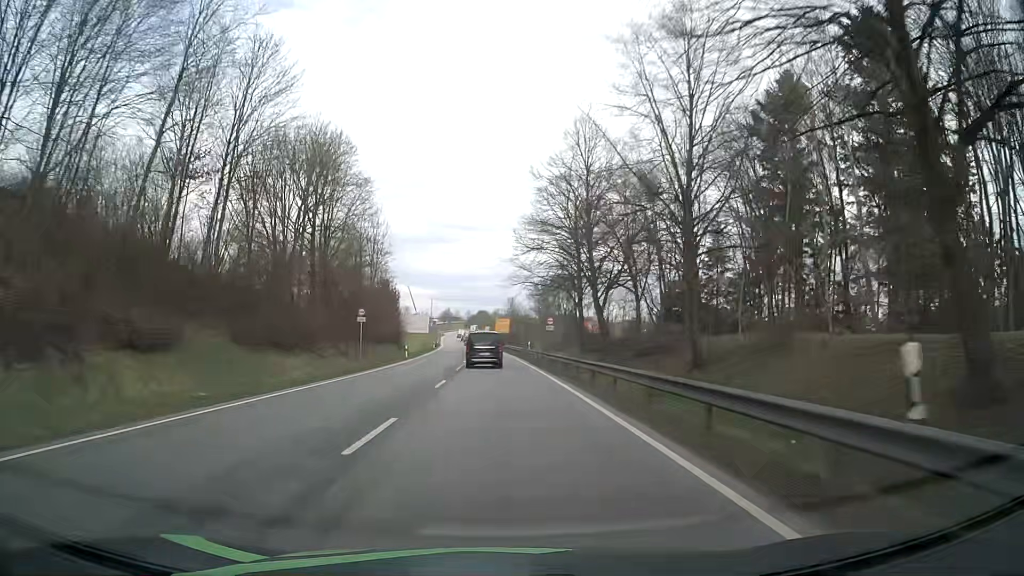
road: primary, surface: asphalt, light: Day
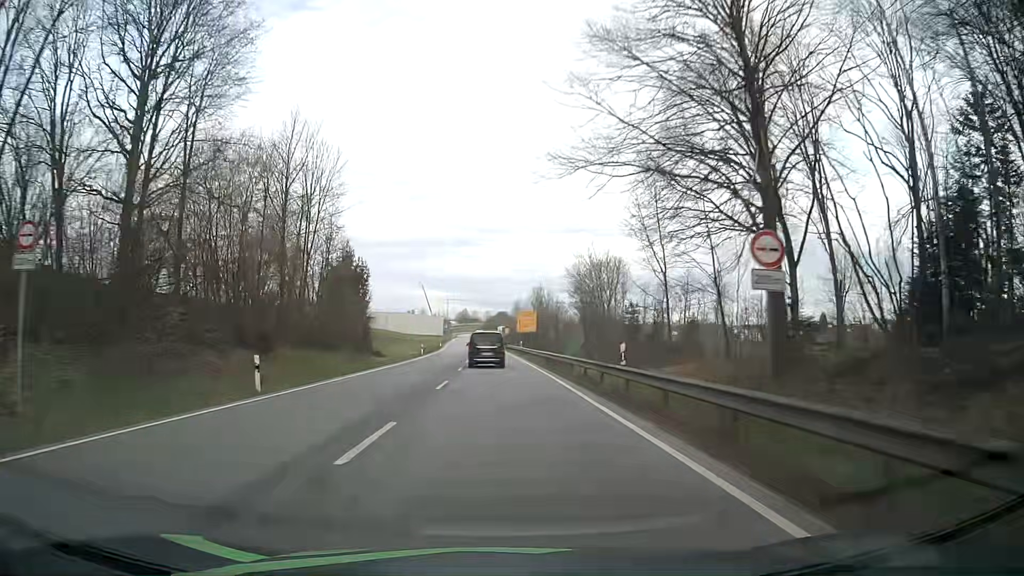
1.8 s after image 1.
(-0.5, +36.9) m; -2°
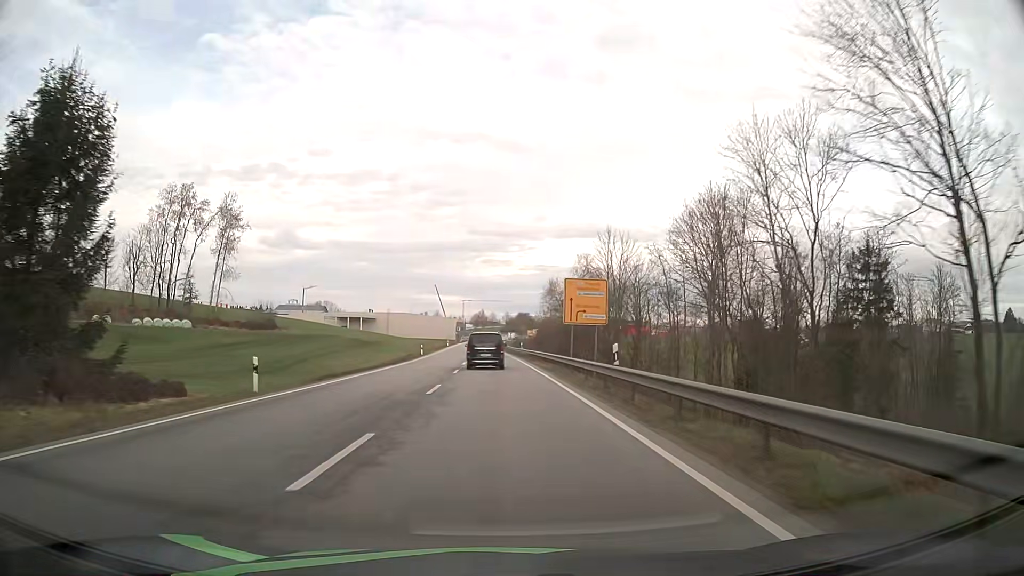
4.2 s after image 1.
(-0.8, +49.7) m; -2°
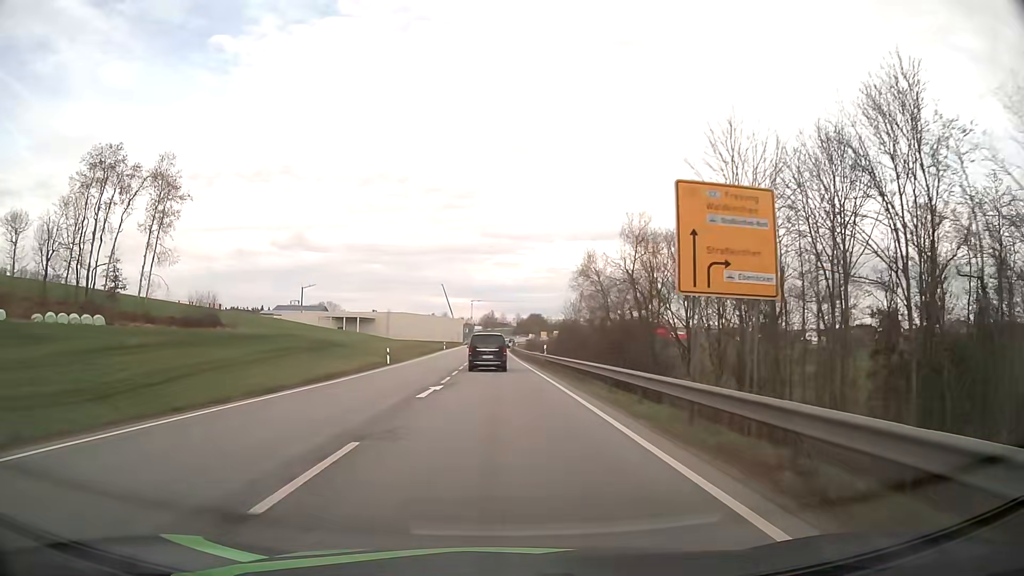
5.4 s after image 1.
(-0.1, +25.0) m; -1°
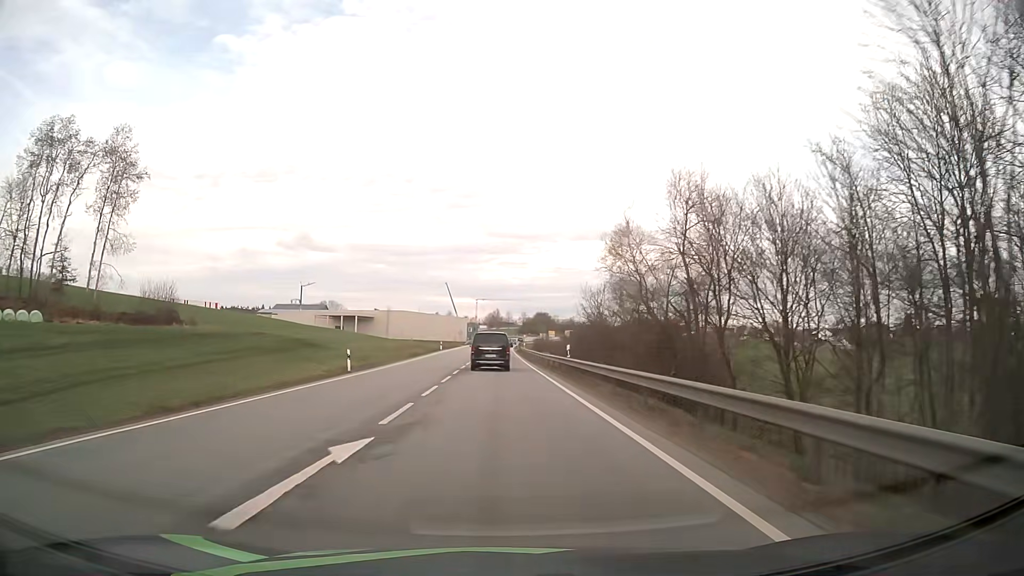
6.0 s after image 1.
(0.0, +12.5) m; 0°
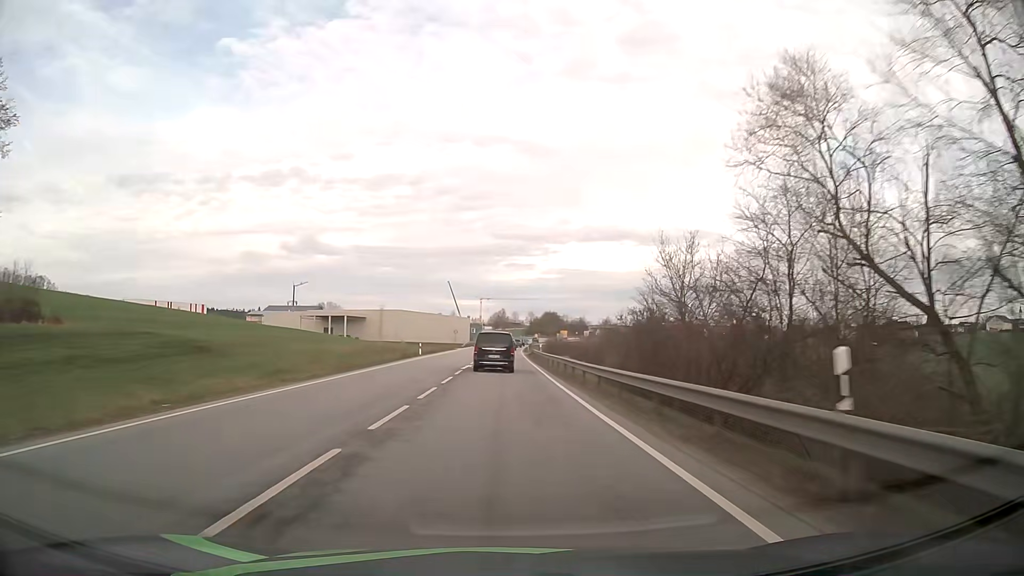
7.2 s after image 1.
(-0.2, +25.0) m; -1°
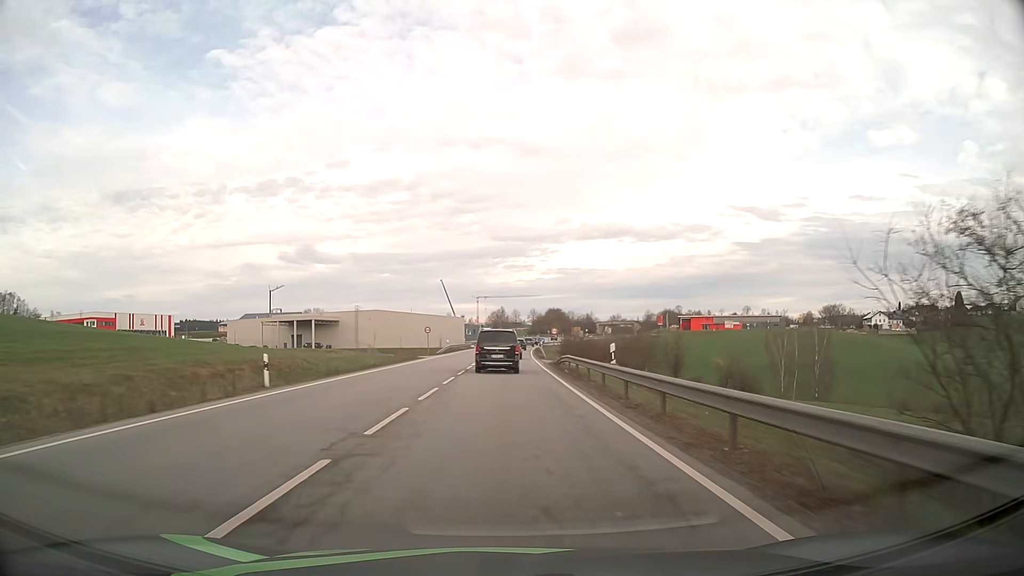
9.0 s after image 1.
(-0.1, +36.9) m; 0°
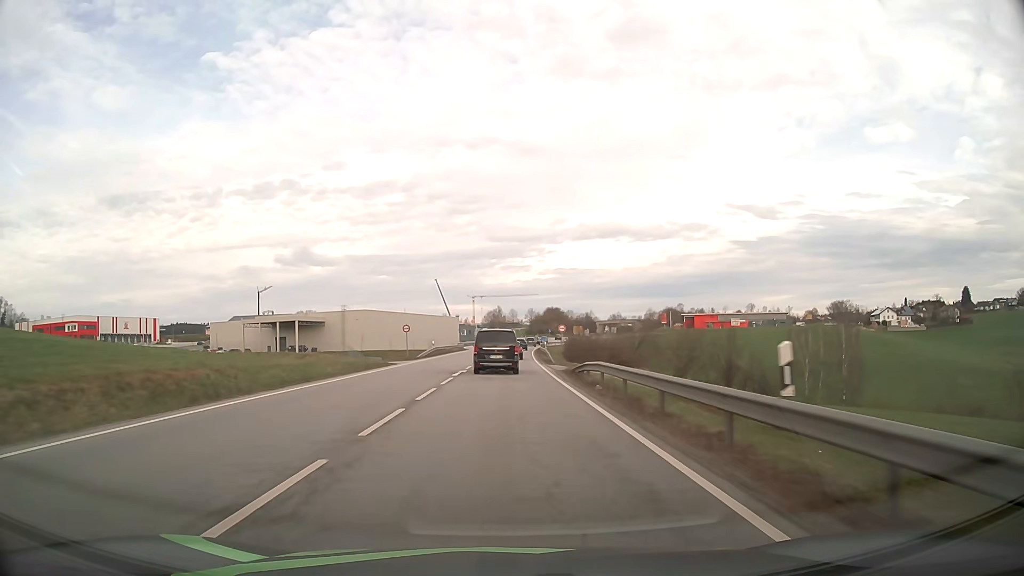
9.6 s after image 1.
(0.0, +12.1) m; 0°
(0, +10) (0, +20) (0, +30) (0, +40) (0, +50) (+1, +60) (+1, +70) (+1, +80) (+2, +90) (+2, +100) m
